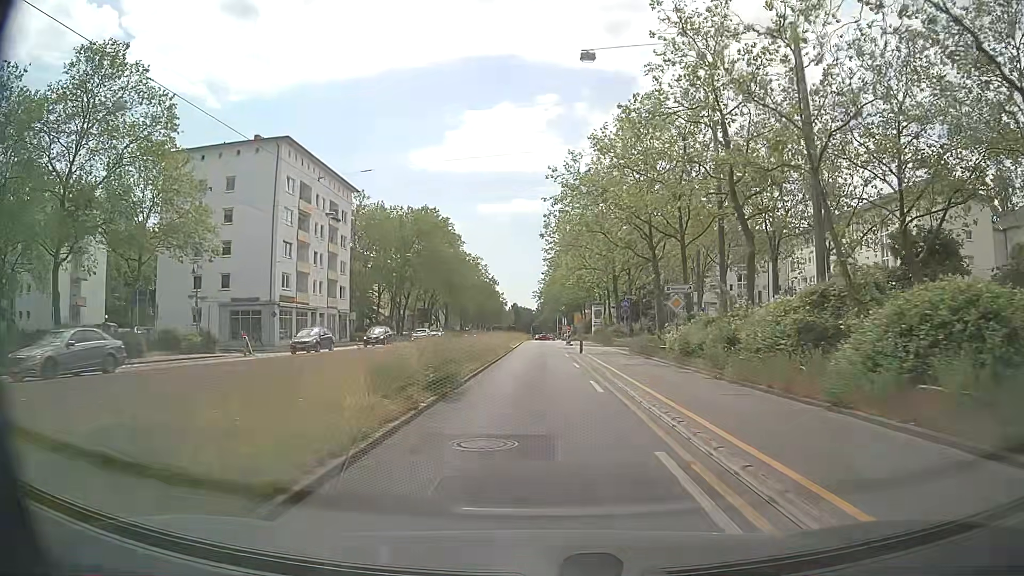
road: secondary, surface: asphalt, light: Day
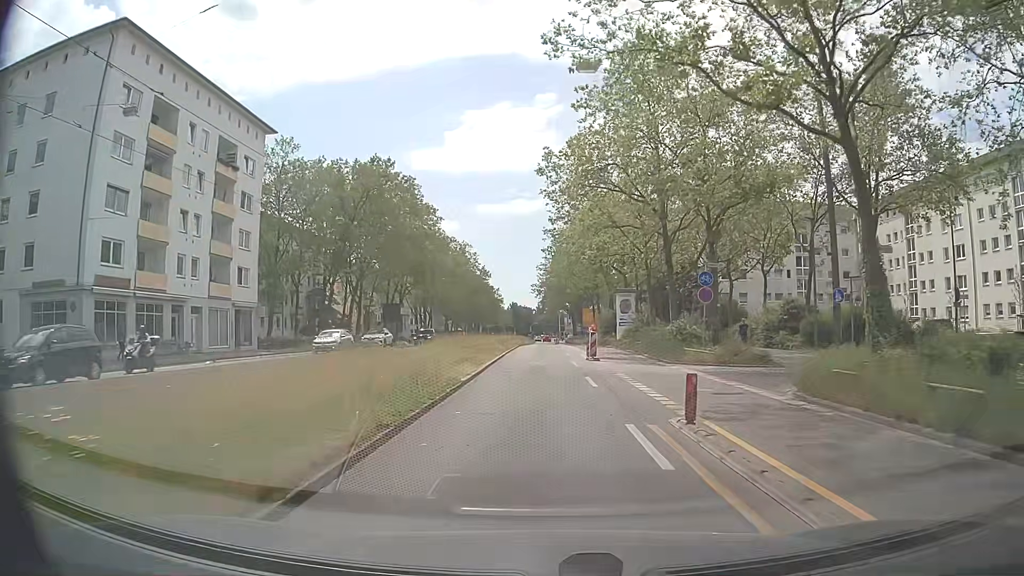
(+0.1, +25.9) m; 0°
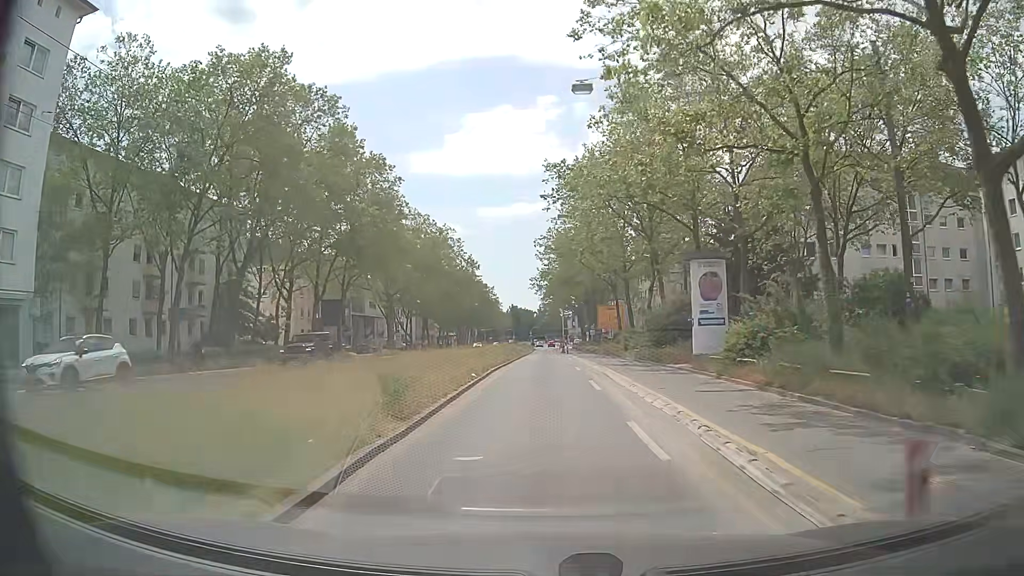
(+0.1, +26.5) m; 0°
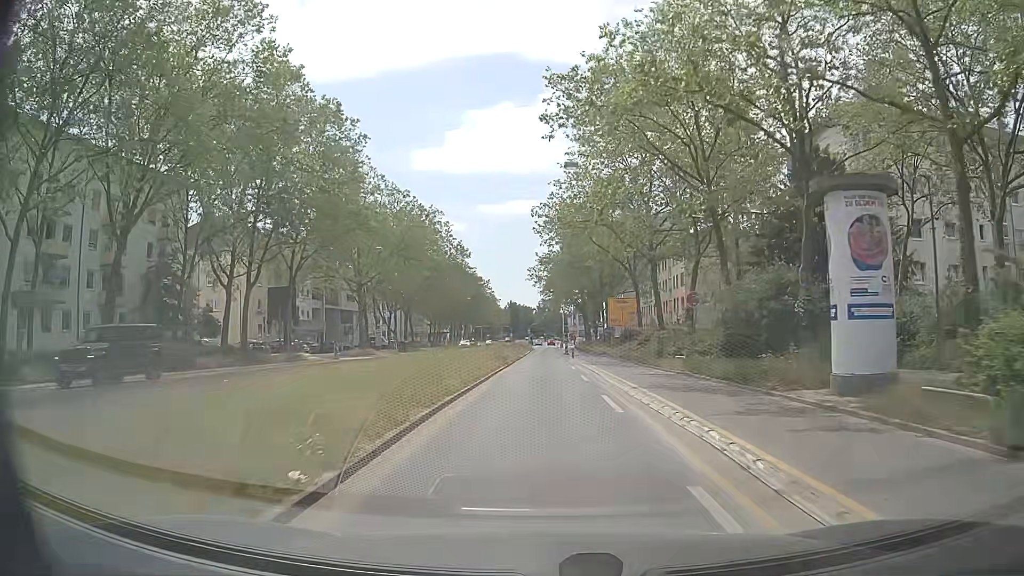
(-0.1, +13.3) m; -1°
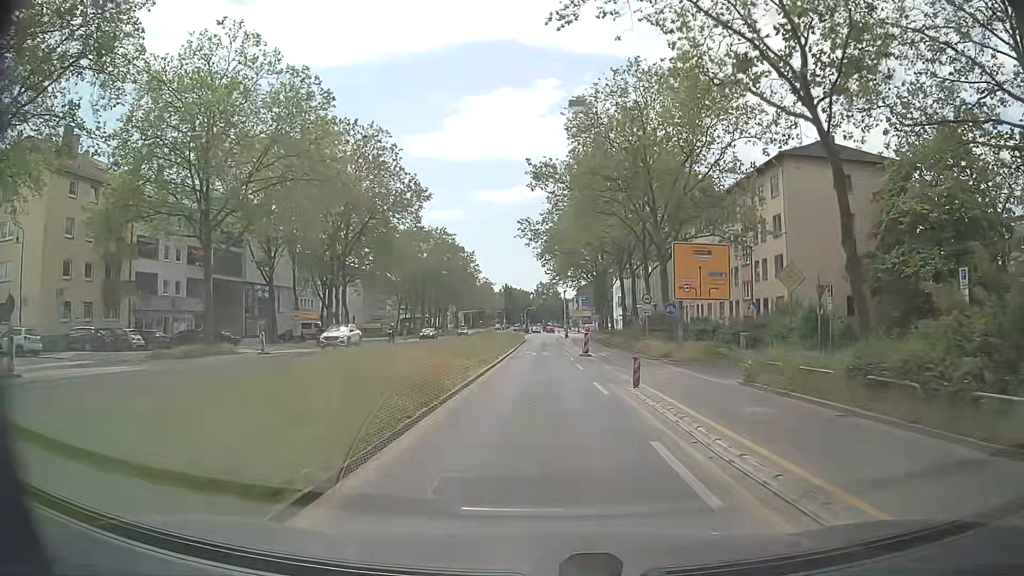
(+0.2, +33.6) m; 0°
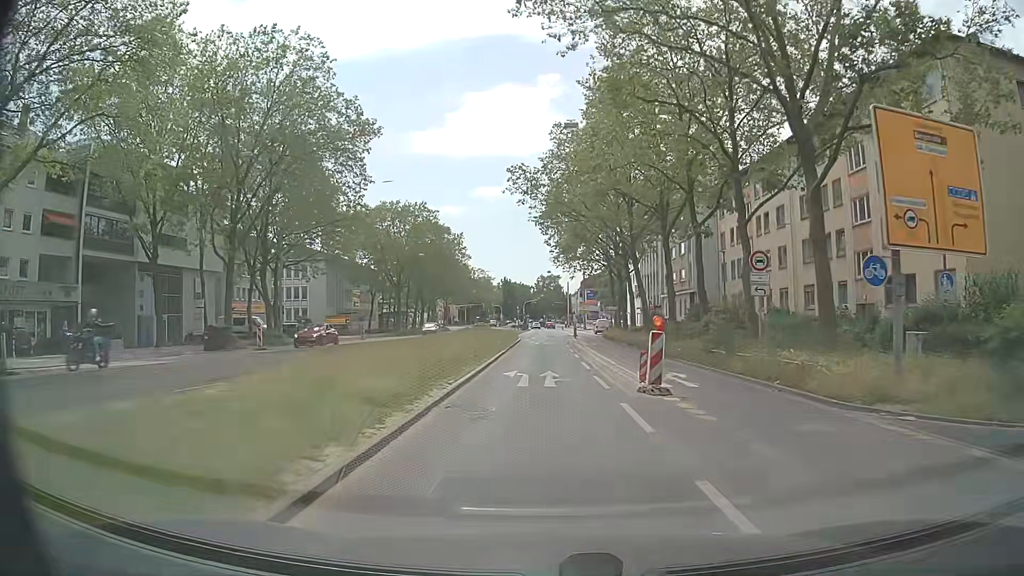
(0.0, +20.8) m; 0°
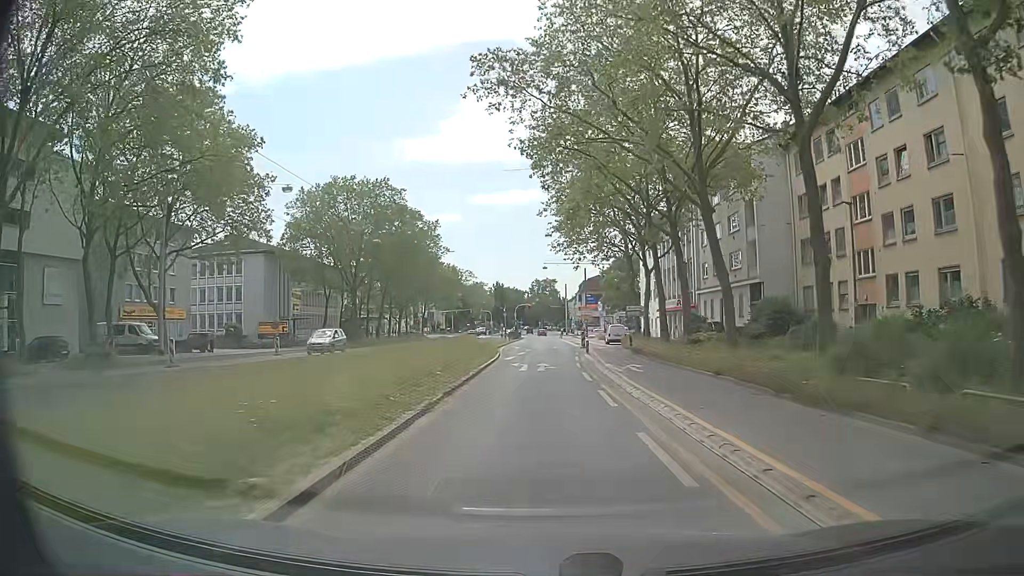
(-0.1, +20.9) m; 0°
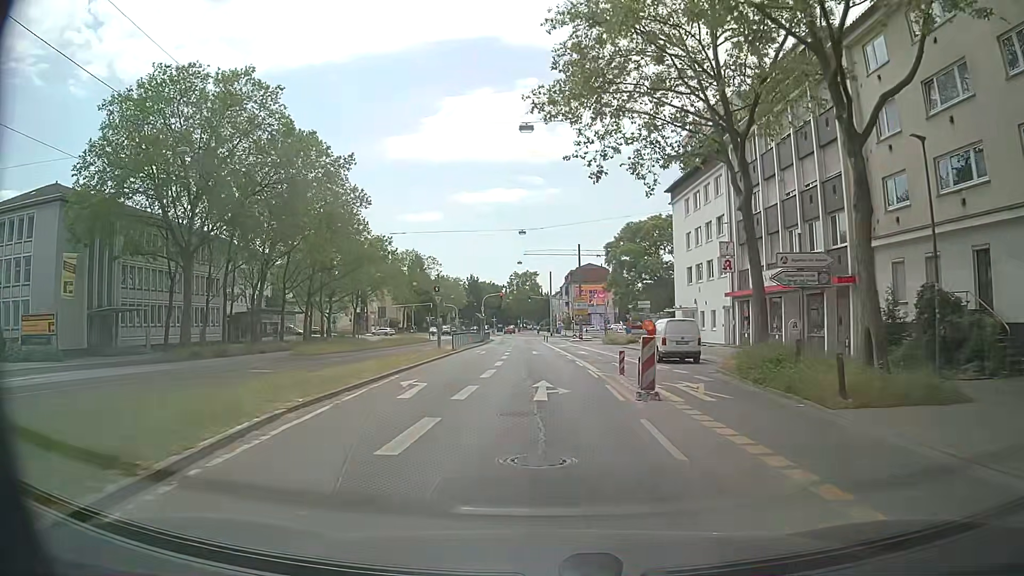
(+0.1, +34.9) m; +1°
